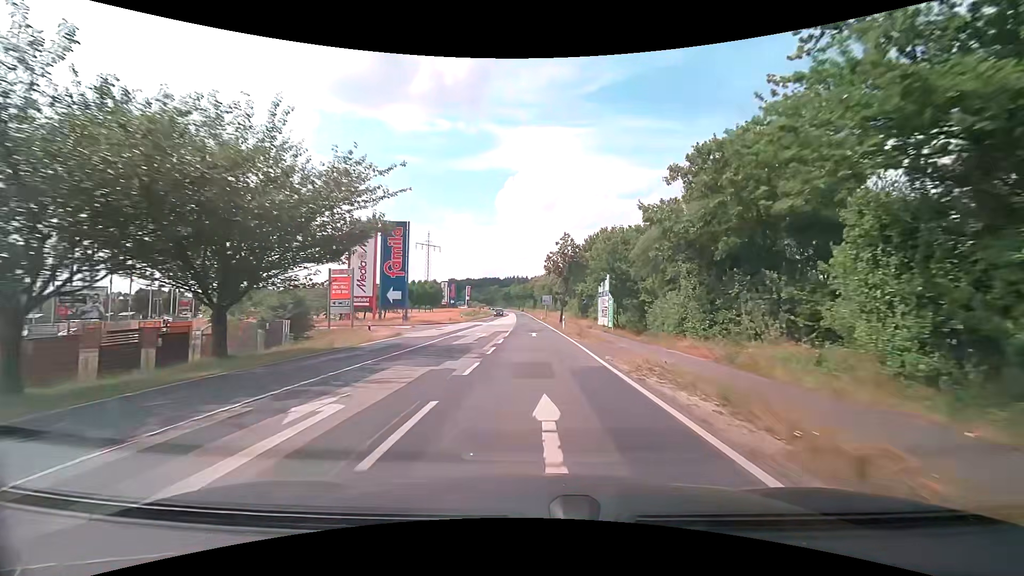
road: tertiary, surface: asphalt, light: Day
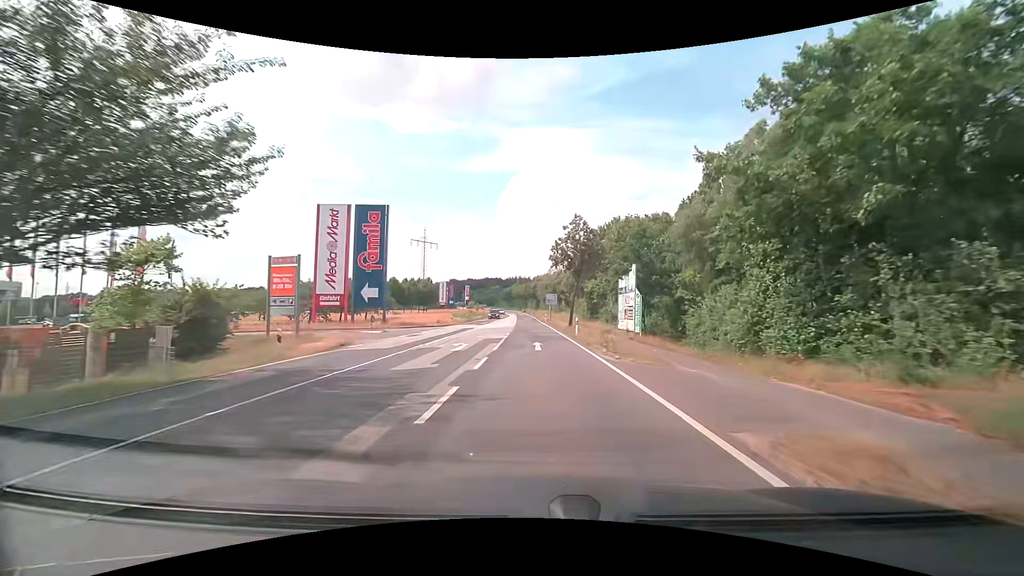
(0.0, +10.2) m; 0°
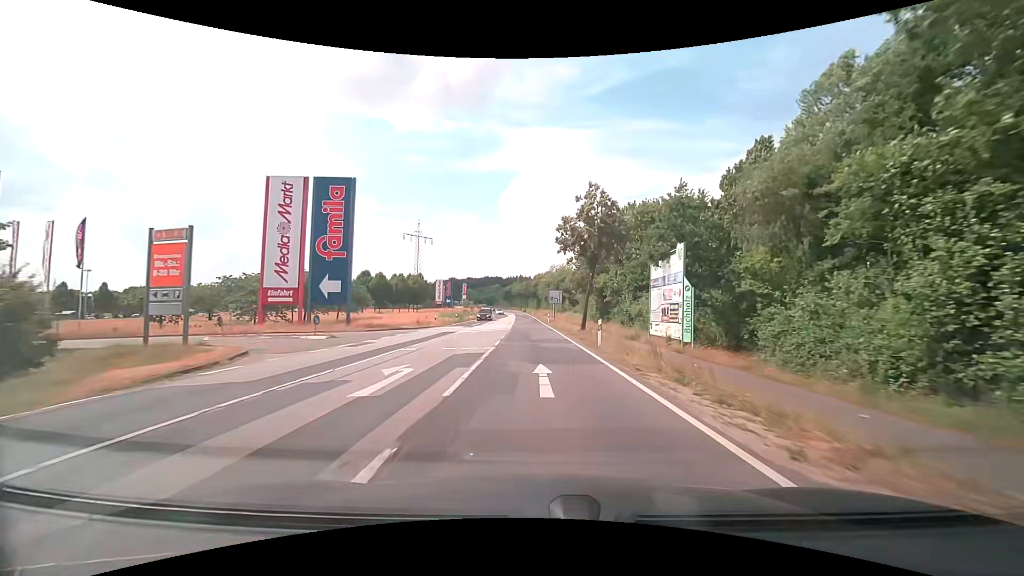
(0.0, +10.3) m; 0°
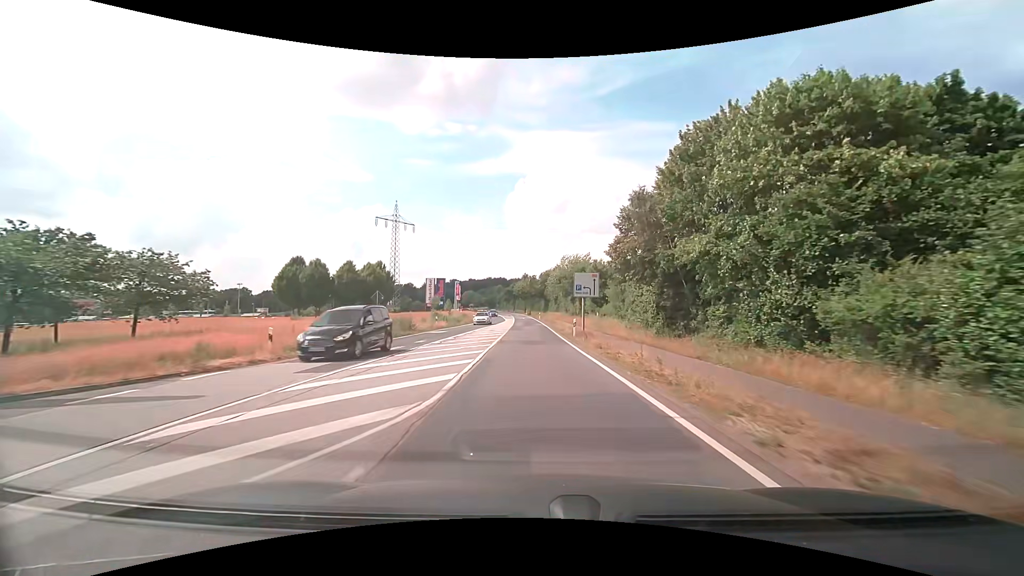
(-0.1, +31.1) m; 0°
(0, +10) (0, +20) (0, +30) (-1, +40) (-1, +50) (-1, +60) (-1, +70) (-2, +80) (-2, +90) (-3, +100) m
